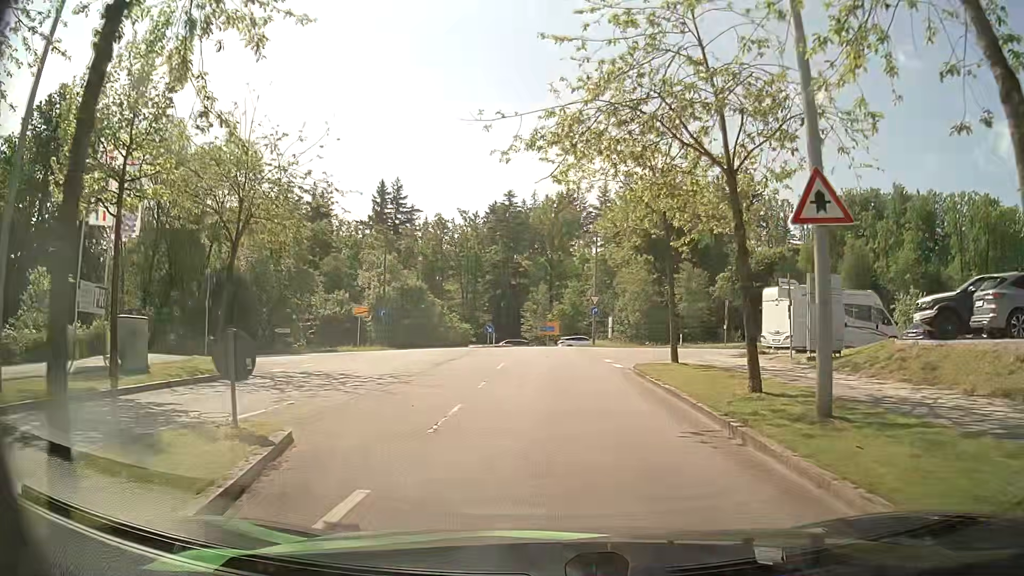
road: residential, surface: asphalt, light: Day
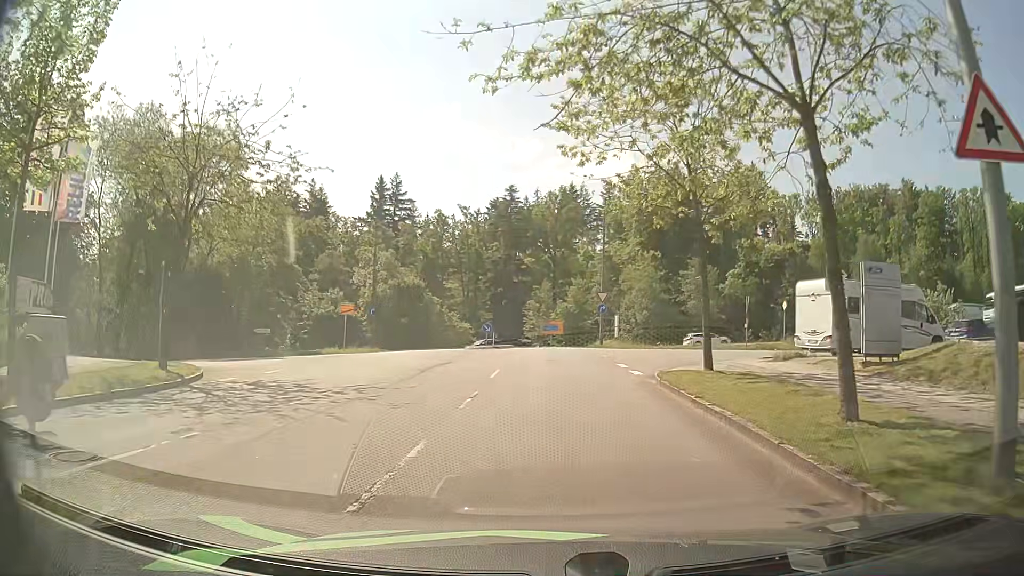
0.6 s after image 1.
(0.0, +3.6) m; 0°
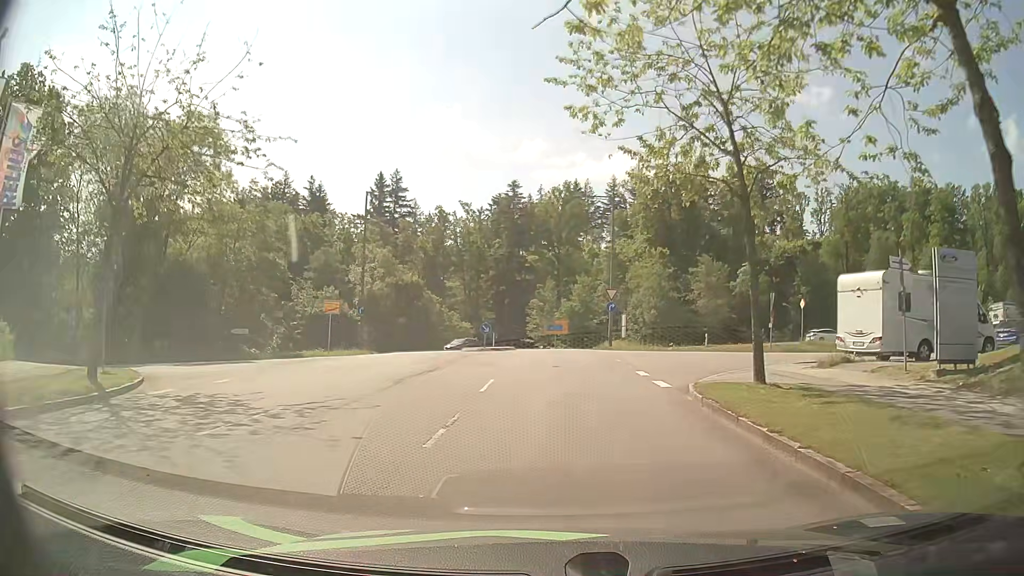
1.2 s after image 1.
(0.0, +3.4) m; 0°
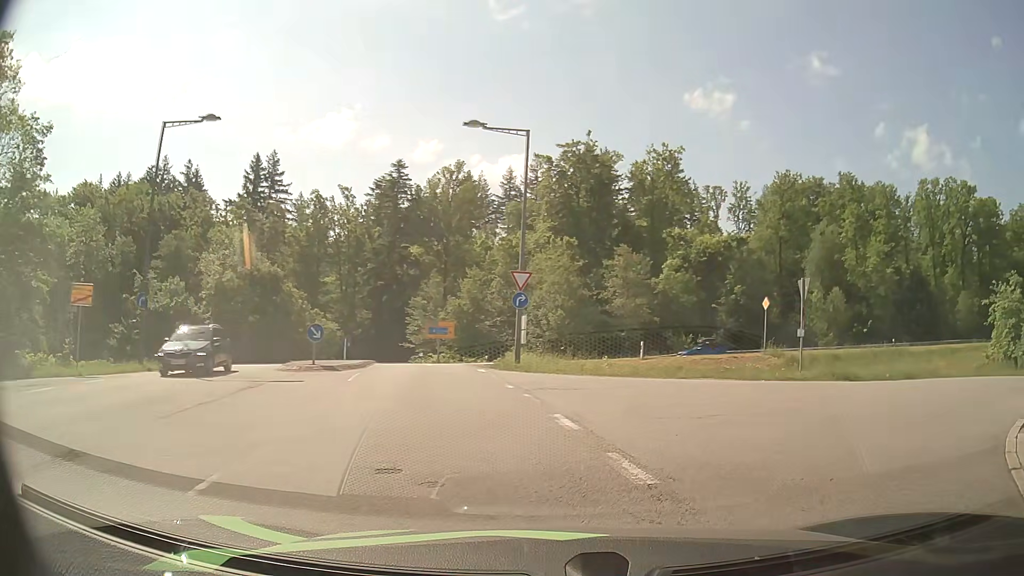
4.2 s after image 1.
(+0.4, +14.2) m; +9°
